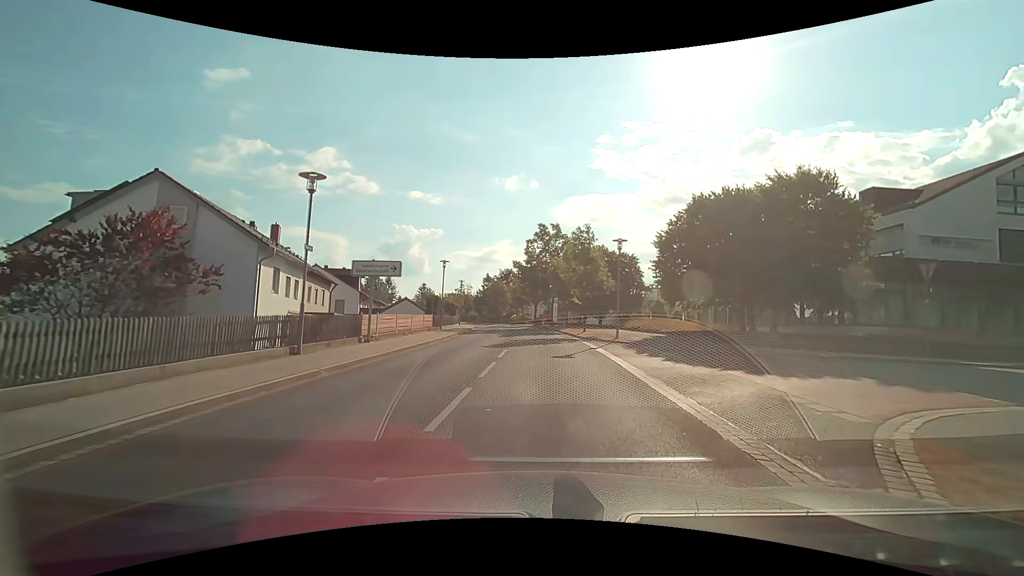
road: tertiary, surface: asphalt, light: Day
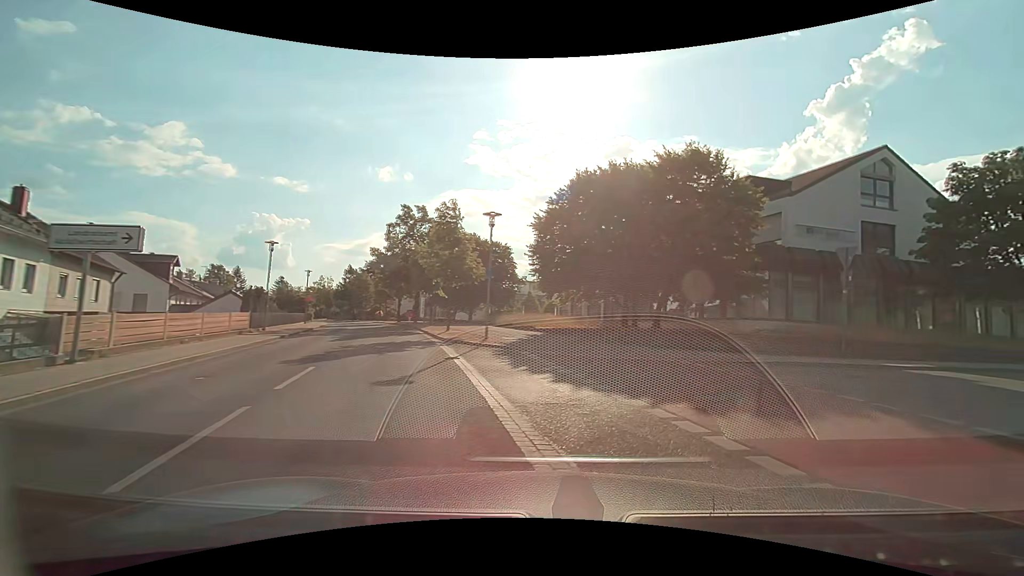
(+0.5, +5.9) m; +14°
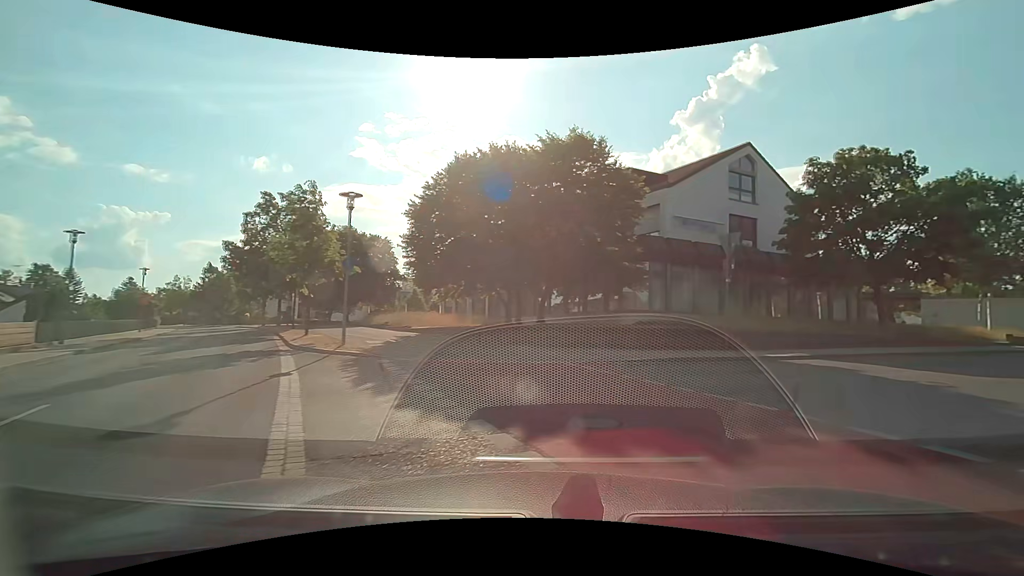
(+0.3, +2.5) m; +12°
(+4, +9) (+13, +14) (+22, +19) (+30, +24) (+38, +29) (+47, +33) (+57, +38) (+66, +42) (+74, +47) (+84, +51) m
